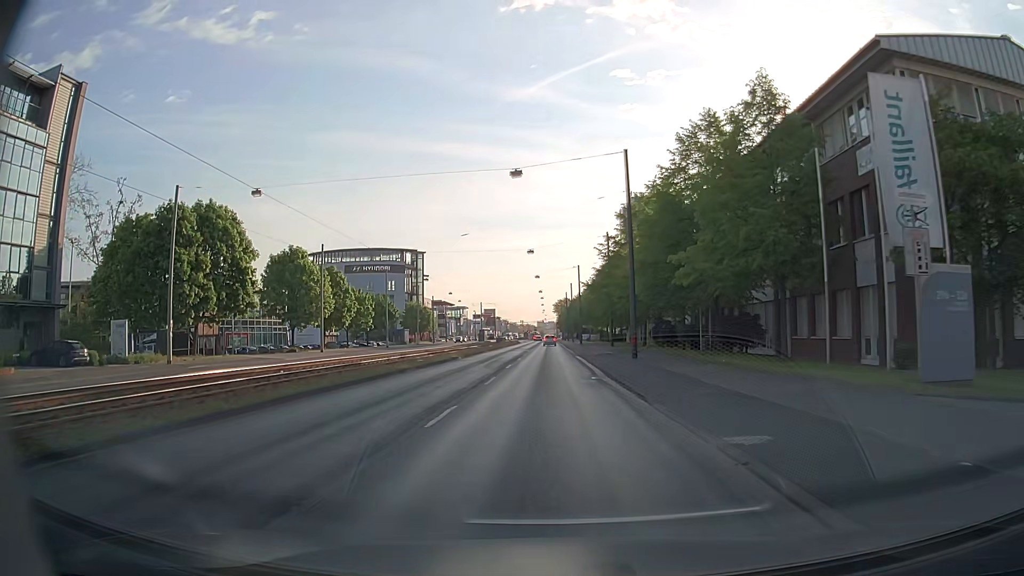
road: primary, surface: asphalt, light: Day
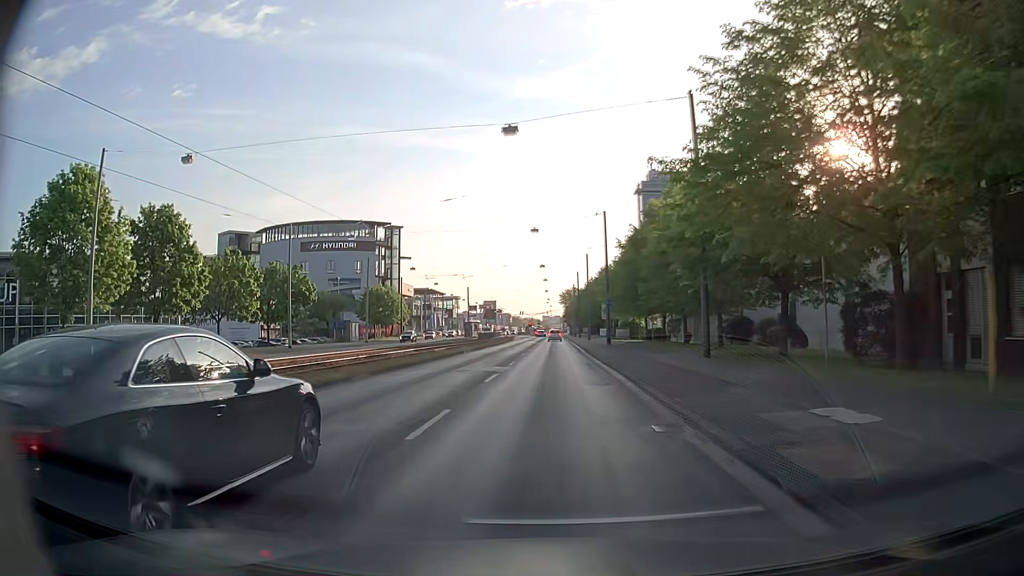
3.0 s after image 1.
(-0.7, +37.6) m; -2°
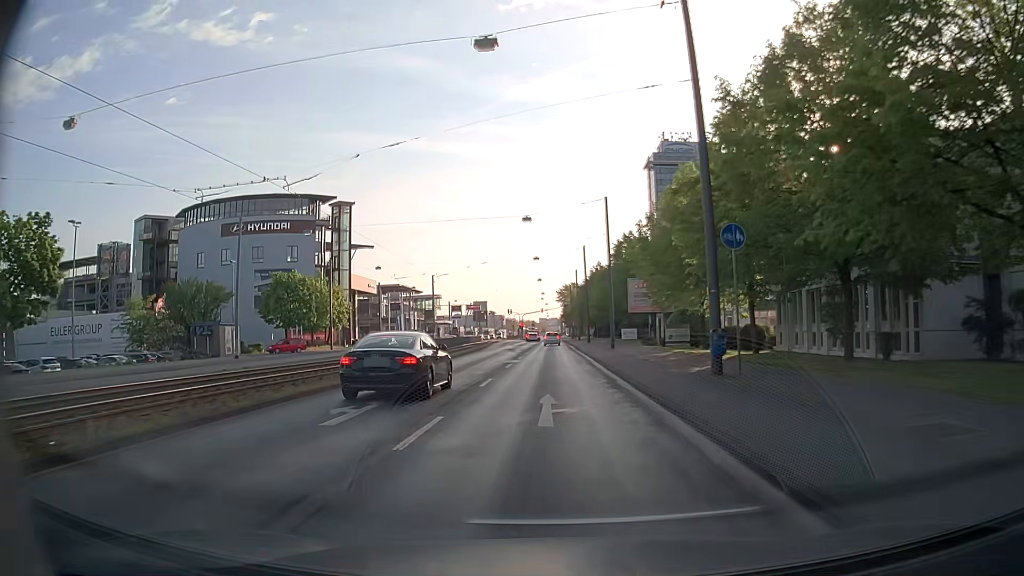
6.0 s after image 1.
(+0.3, +36.4) m; +1°
